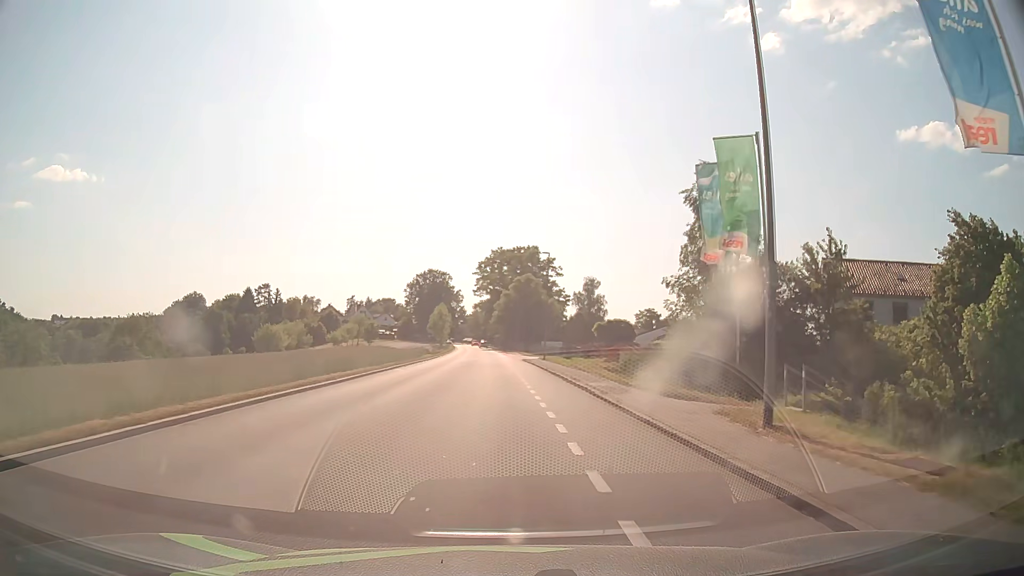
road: tertiary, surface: asphalt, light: Day
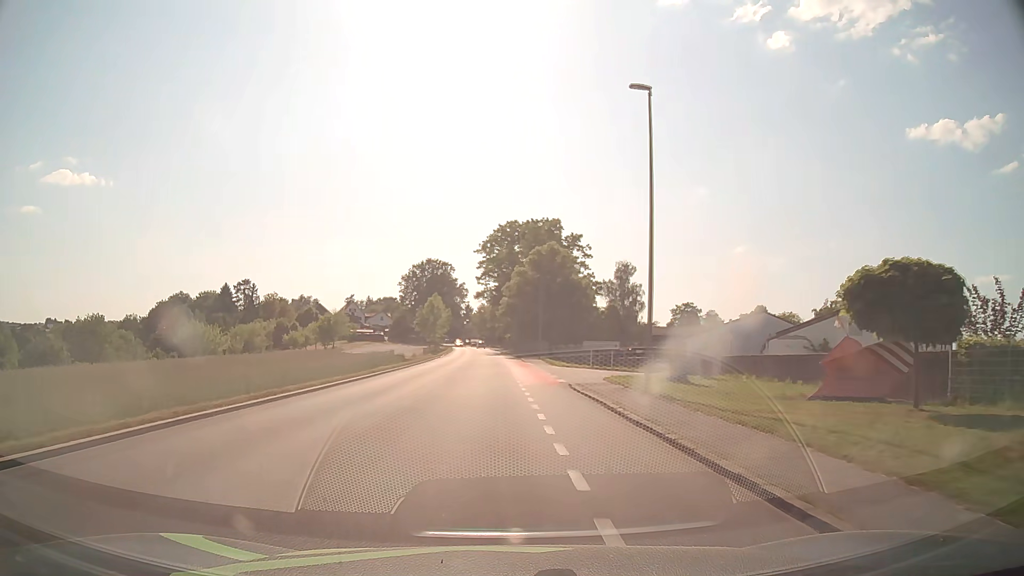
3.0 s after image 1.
(-0.1, +34.0) m; -1°
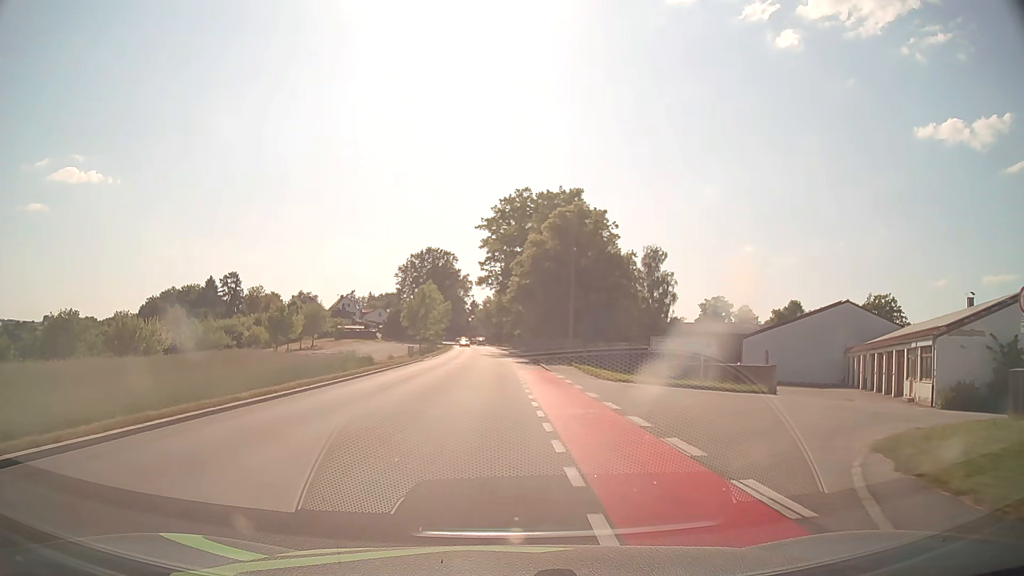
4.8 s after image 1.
(-0.1, +20.0) m; -1°
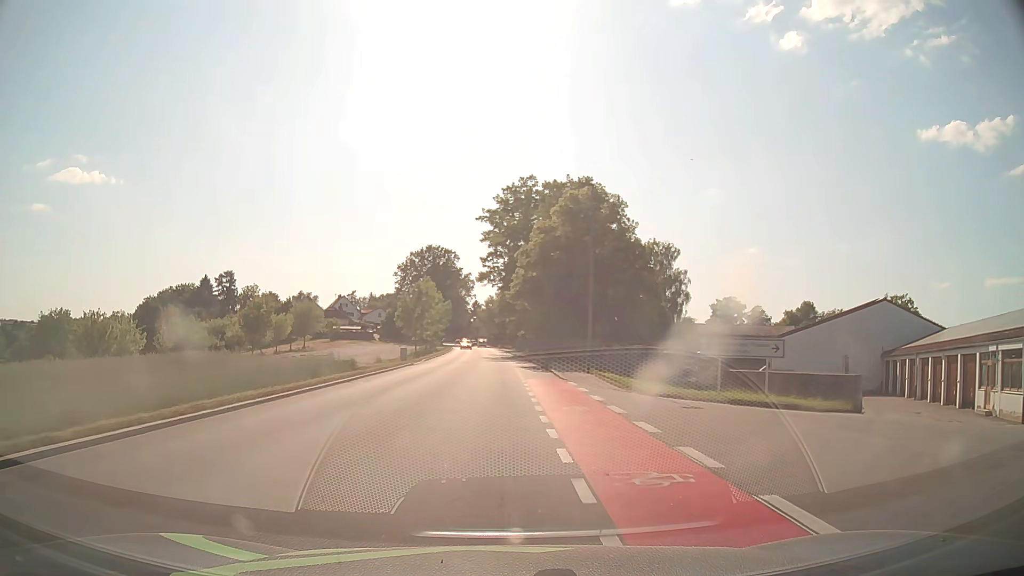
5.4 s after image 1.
(0.0, +6.6) m; 0°
